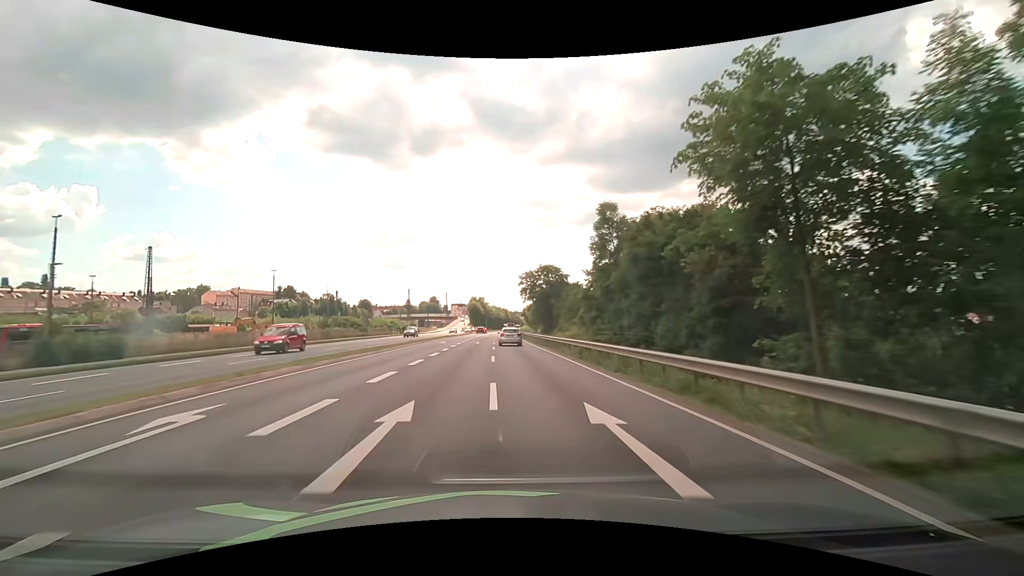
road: primary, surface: asphalt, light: Day
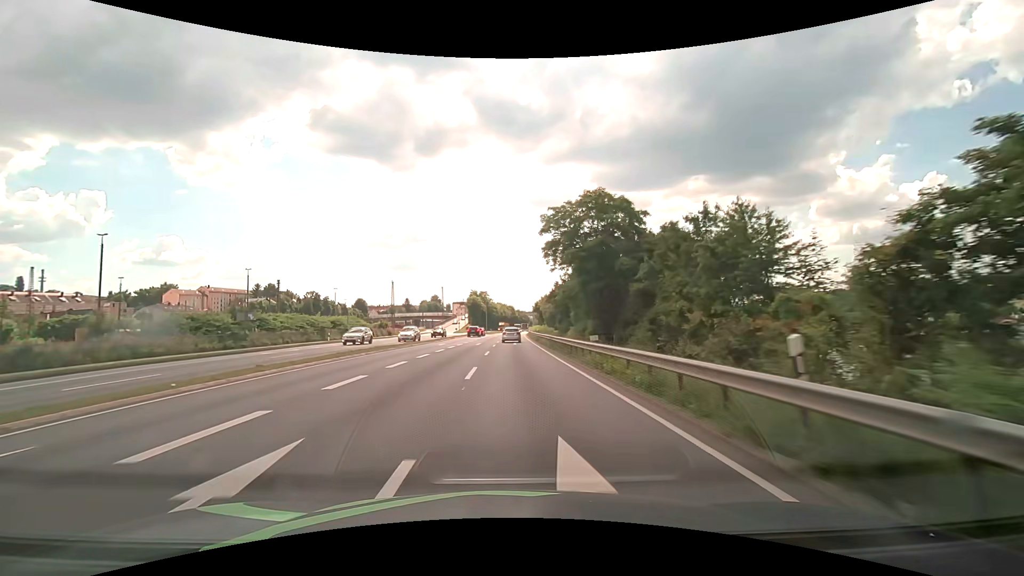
(-0.1, +43.2) m; -1°
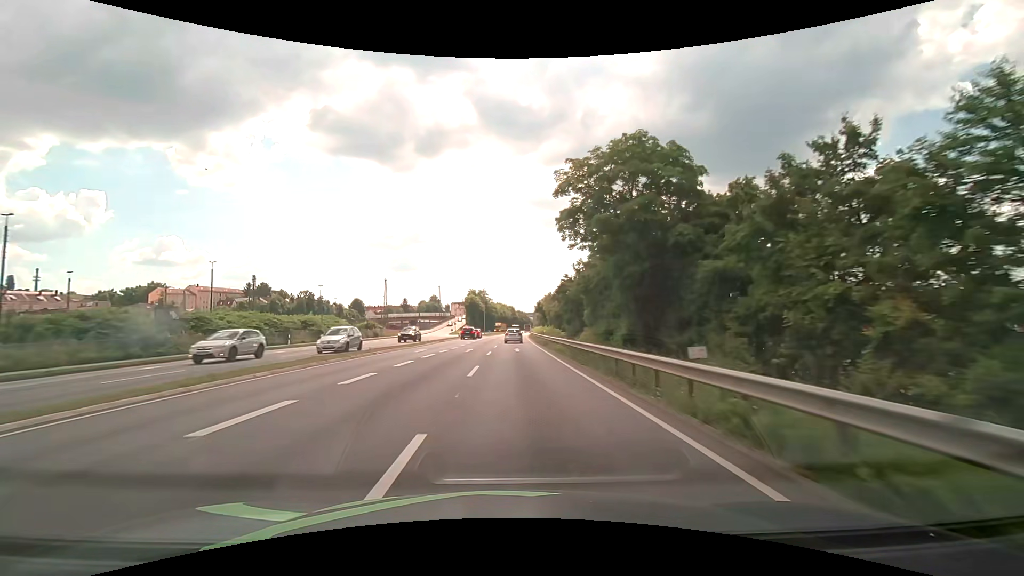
(0.0, +10.8) m; 0°
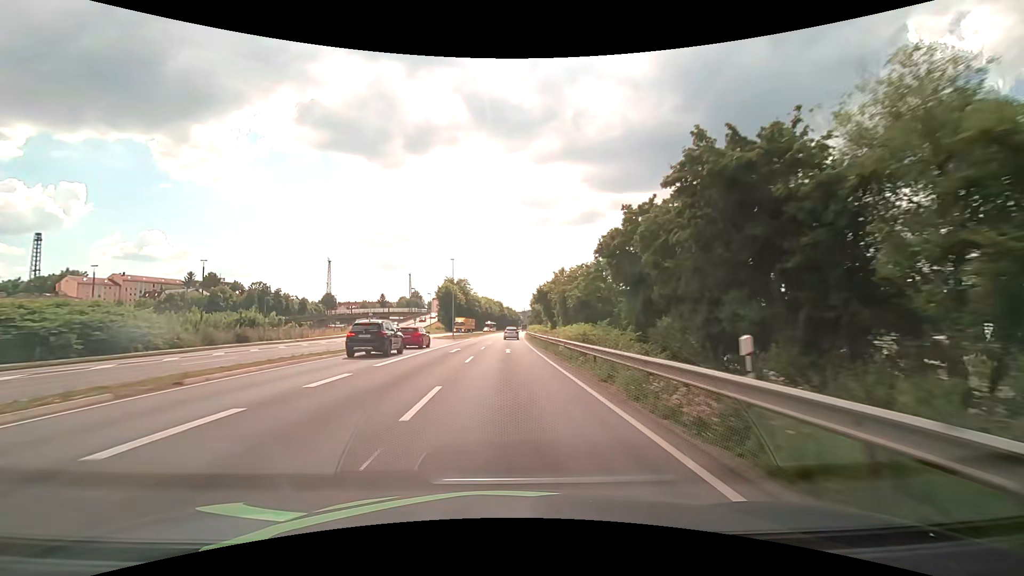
(+0.4, +43.1) m; +1°
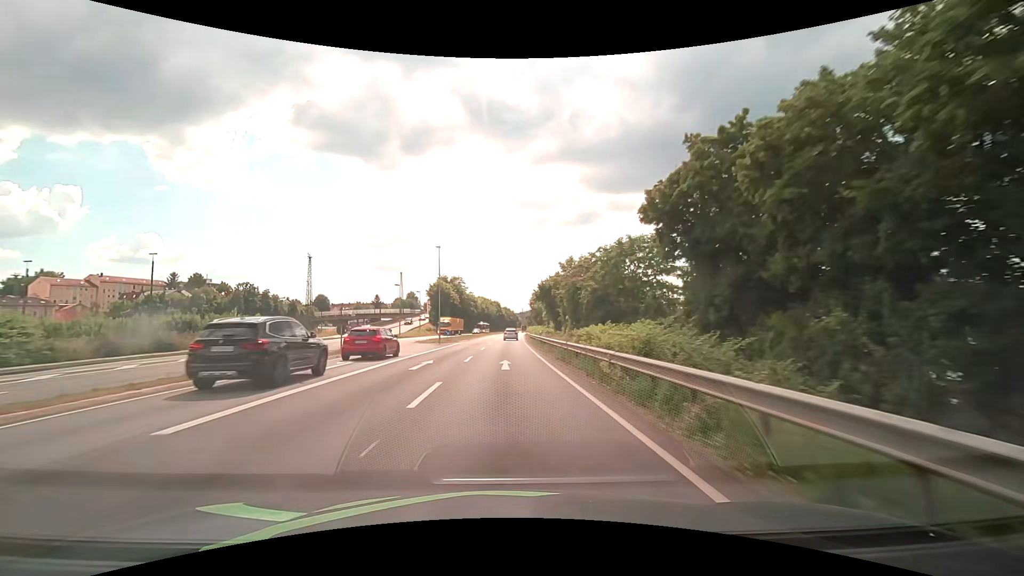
(0.0, +10.8) m; 0°
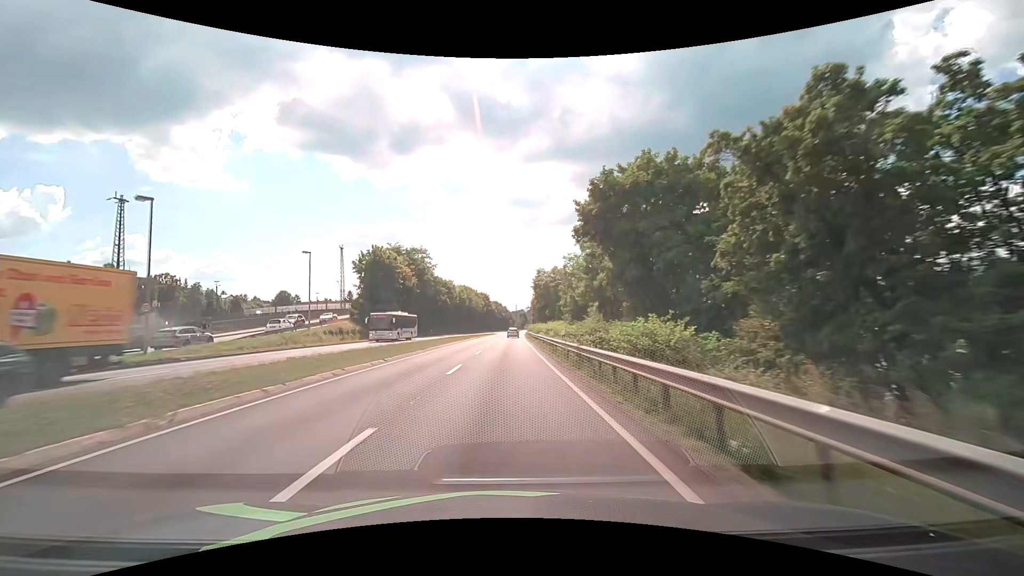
(+0.3, +53.7) m; +1°
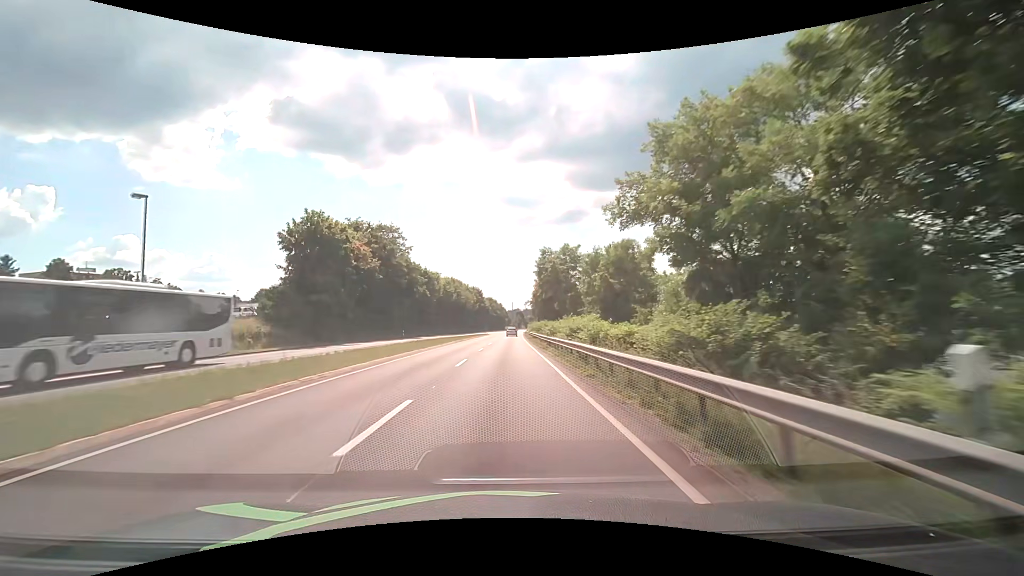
(+0.1, +21.5) m; +1°
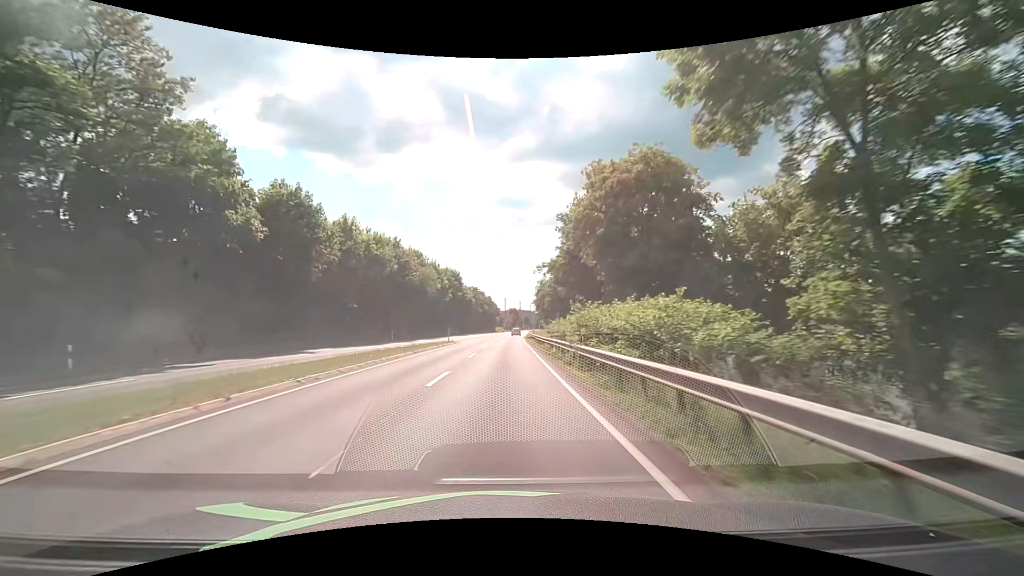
(+0.5, +53.7) m; +1°
(0, +10) (0, +20) (0, +30) (0, +40) (0, +50) (0, +60) (+1, +70) (+1, +80) (+1, +90) (+2, +100) m
